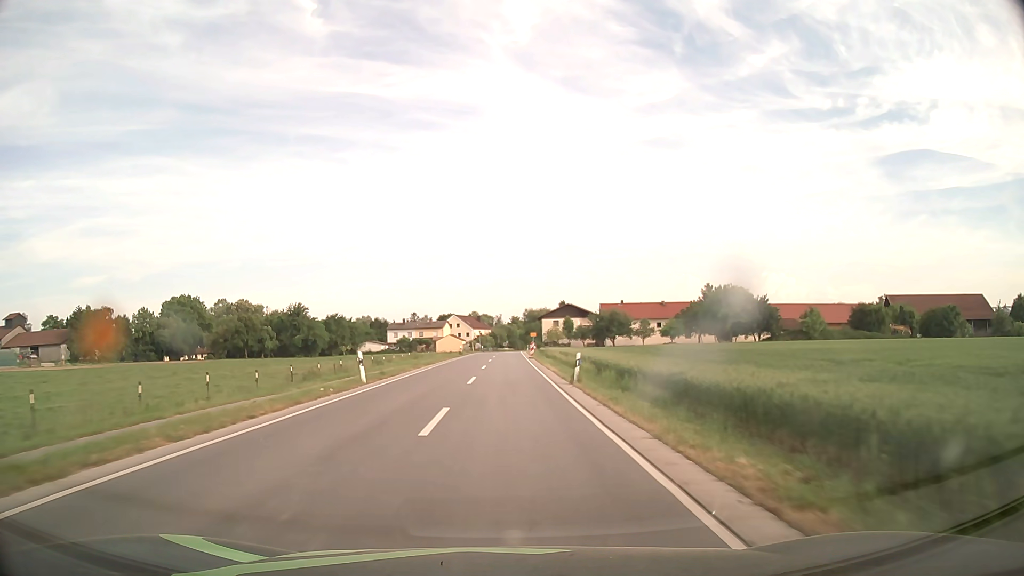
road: secondary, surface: asphalt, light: Day
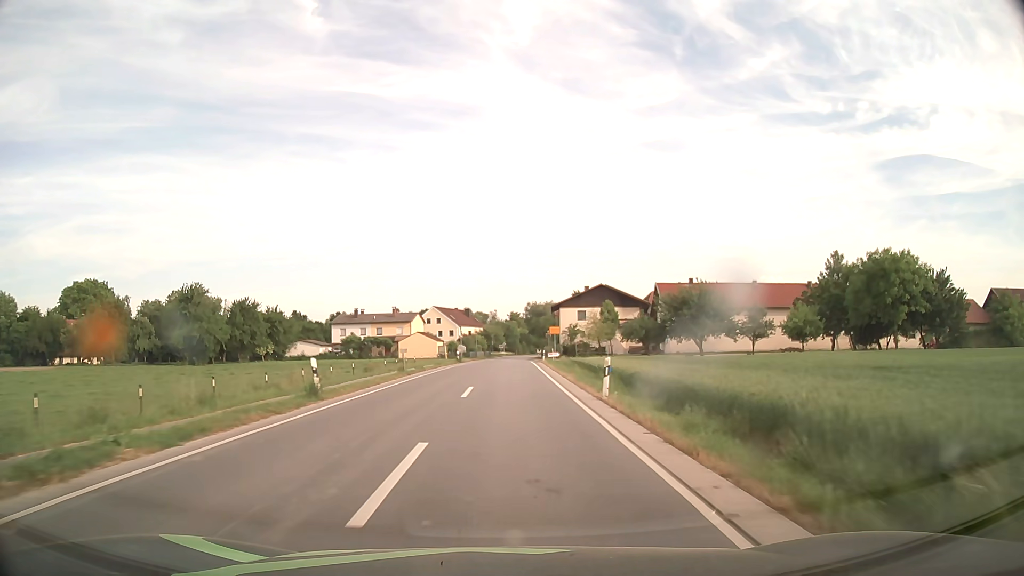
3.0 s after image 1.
(-0.1, +52.2) m; 0°
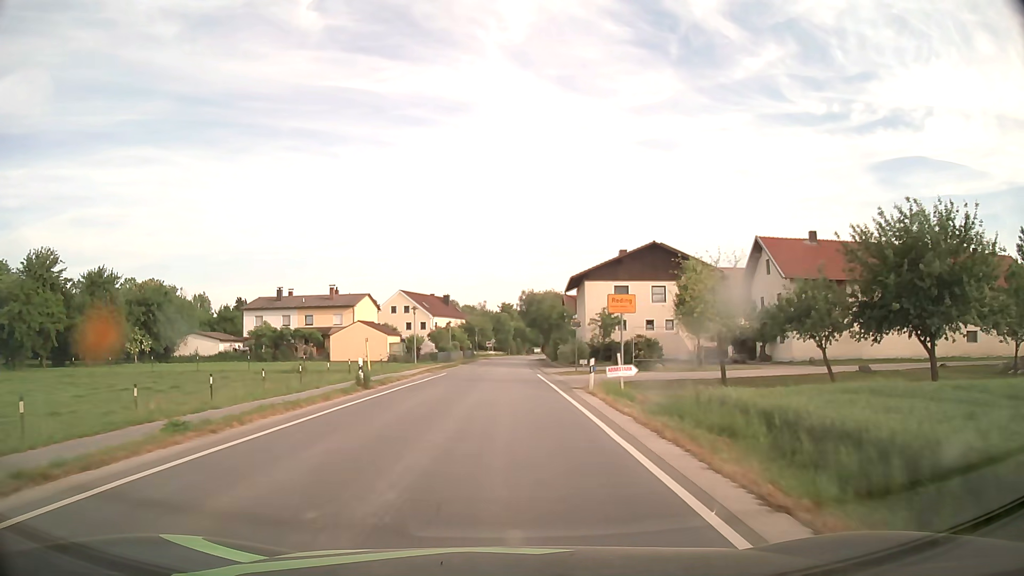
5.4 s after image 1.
(+0.2, +36.9) m; +1°
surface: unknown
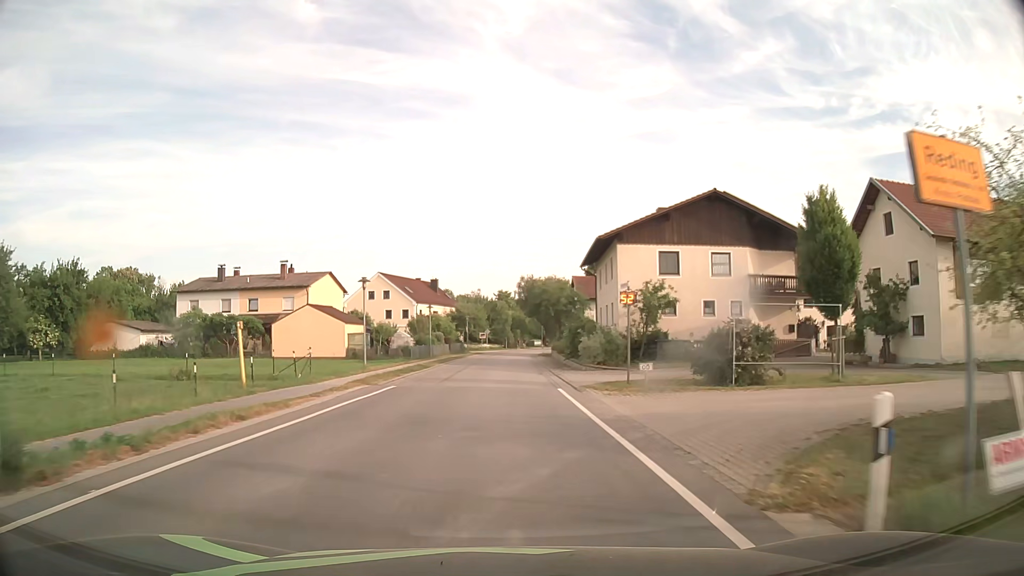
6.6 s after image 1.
(0.0, +16.9) m; 0°
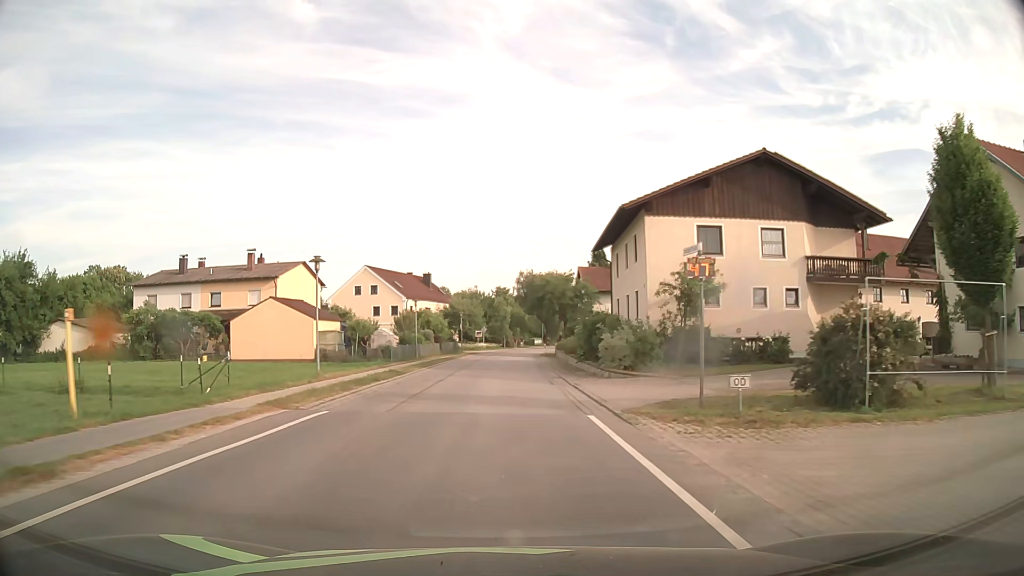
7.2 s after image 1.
(0.0, +8.1) m; 0°
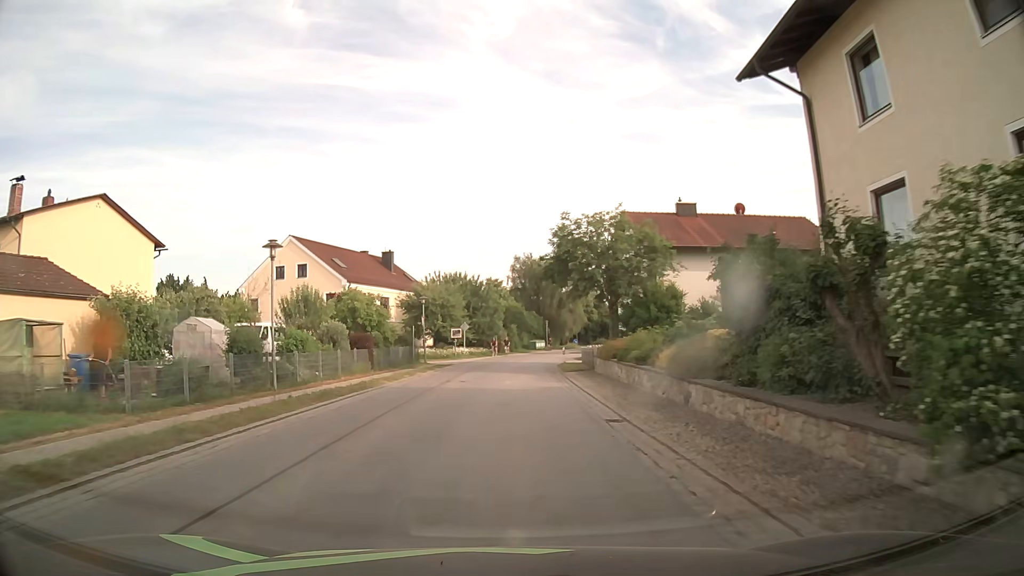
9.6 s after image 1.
(+0.1, +30.0) m; +1°
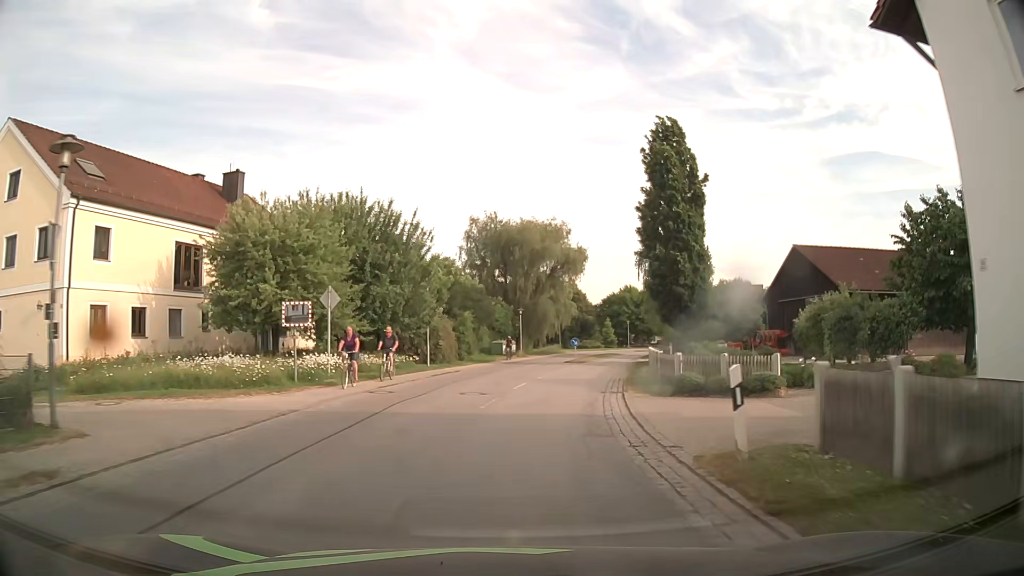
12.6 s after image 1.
(+0.5, +36.9) m; +3°
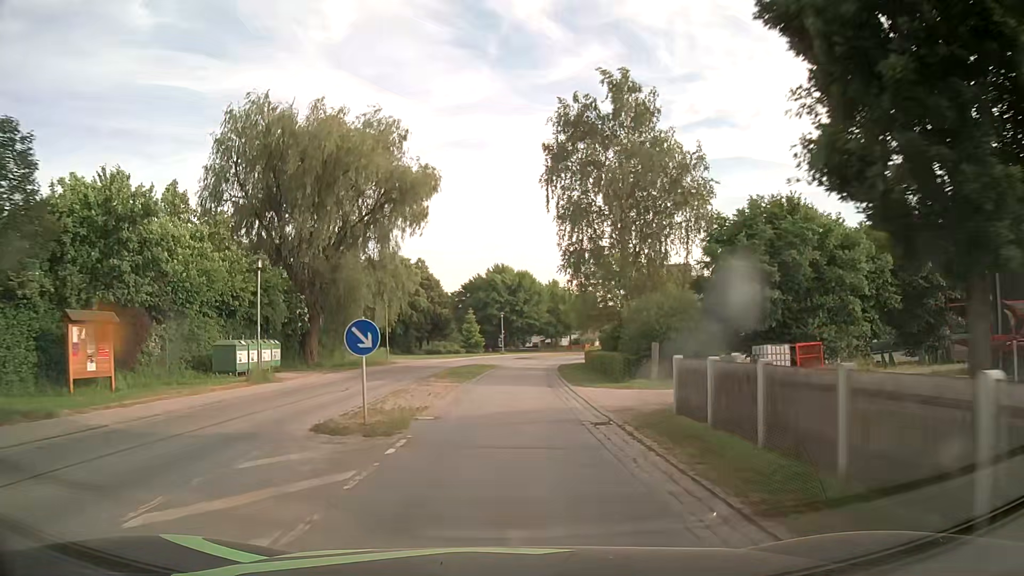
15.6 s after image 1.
(+4.6, +37.2) m; +12°
(0, +10) (0, +20) (0, +30) (+1, +40) (+2, +50) (+4, +60) (+7, +69) (+11, +78) (+15, +87) (+20, +96) m
